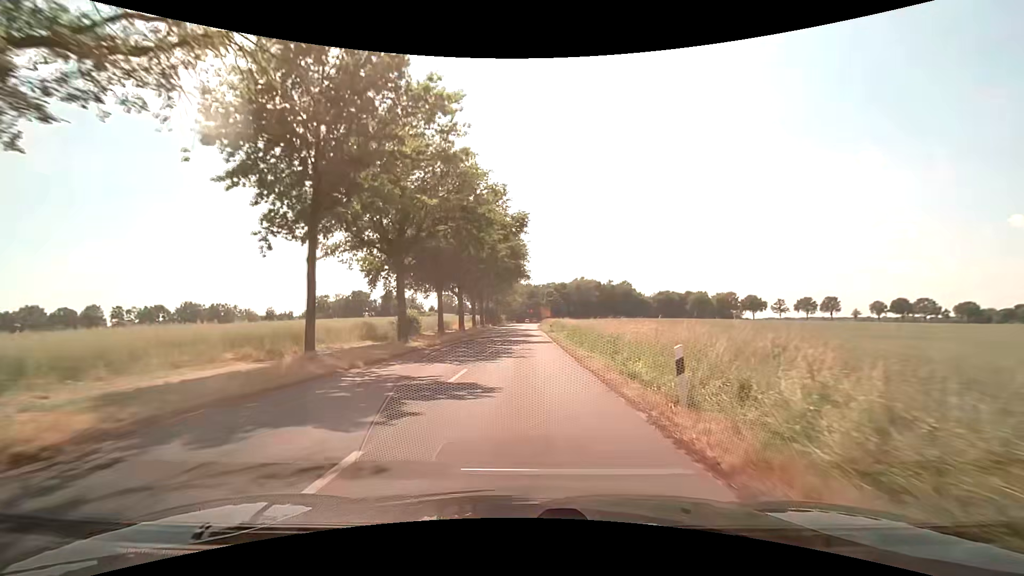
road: unclassified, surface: asphalt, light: Day
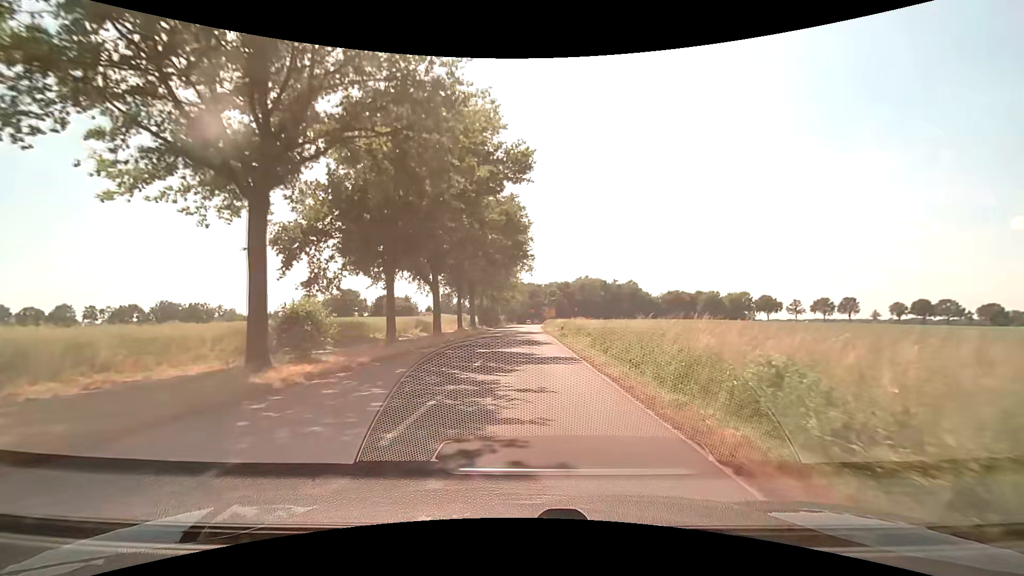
(0.0, +15.2) m; 0°
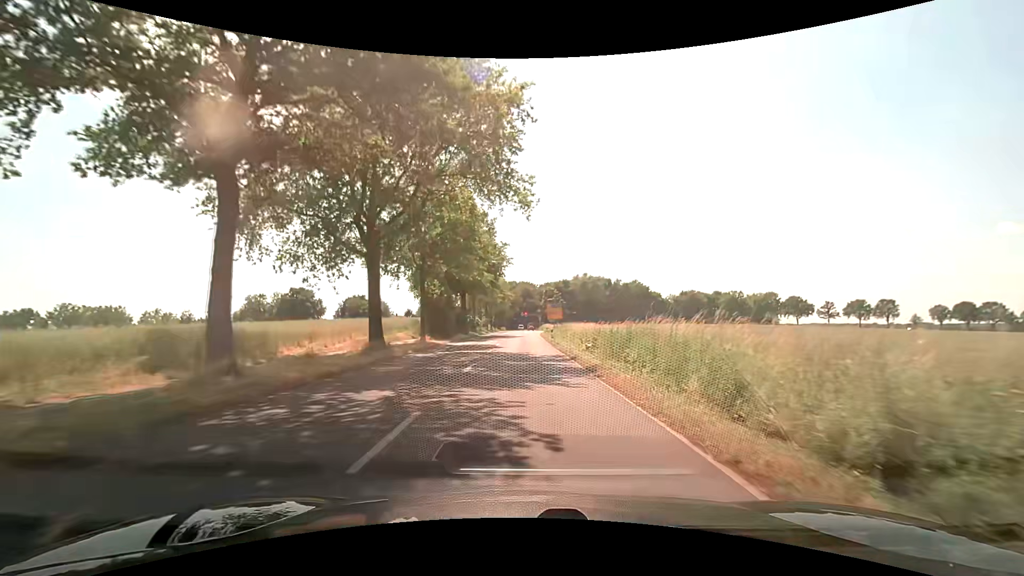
(+0.1, +37.5) m; 0°
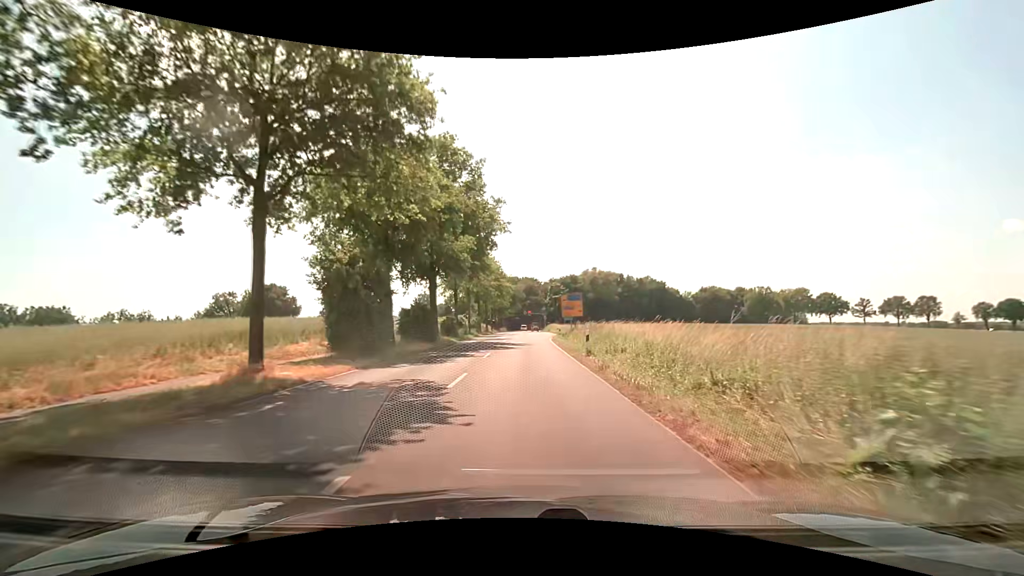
(+0.1, +21.5) m; 0°
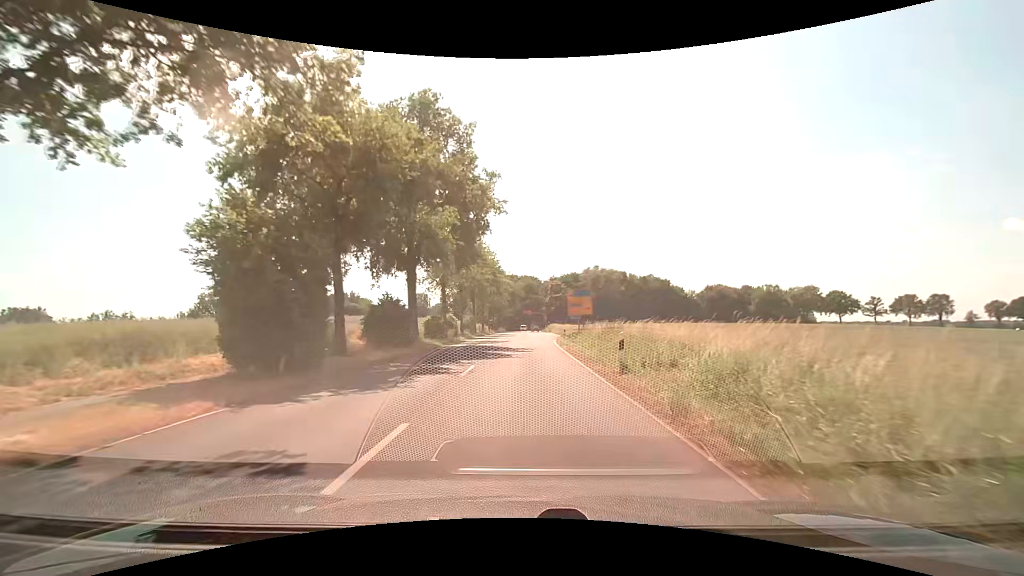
(0.0, +7.0) m; 0°
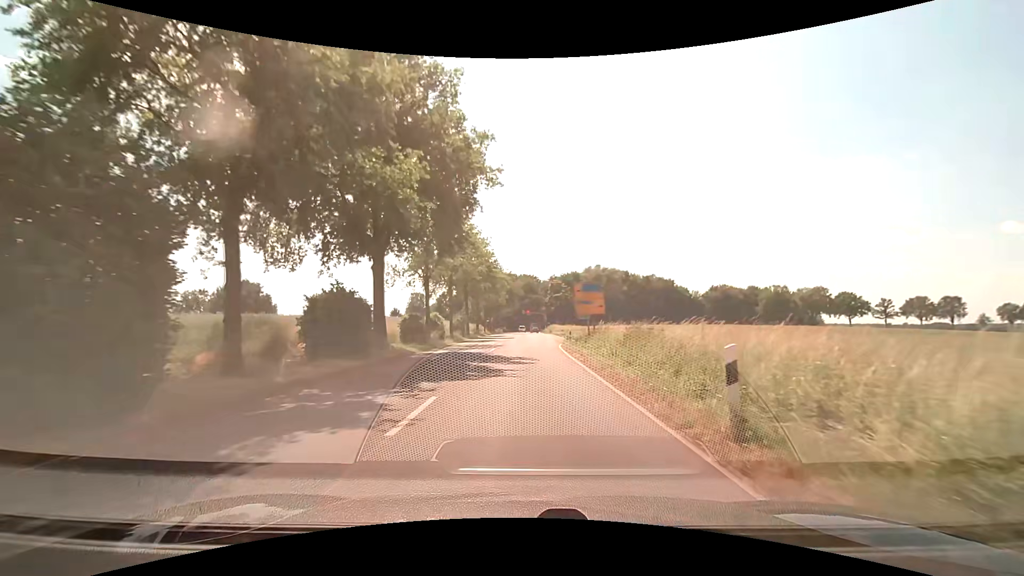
(0.0, +6.9) m; 0°
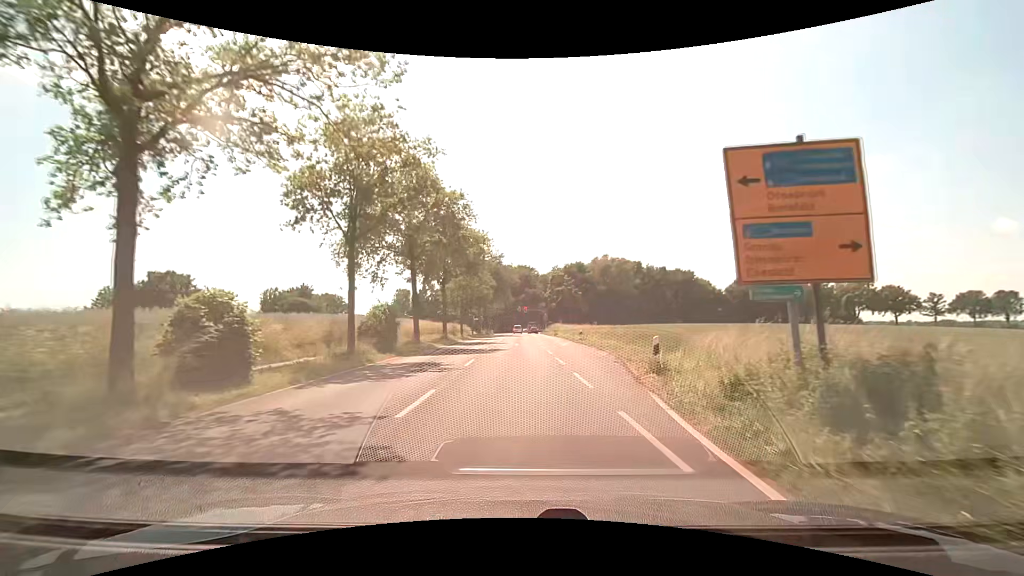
(0.0, +26.5) m; 0°
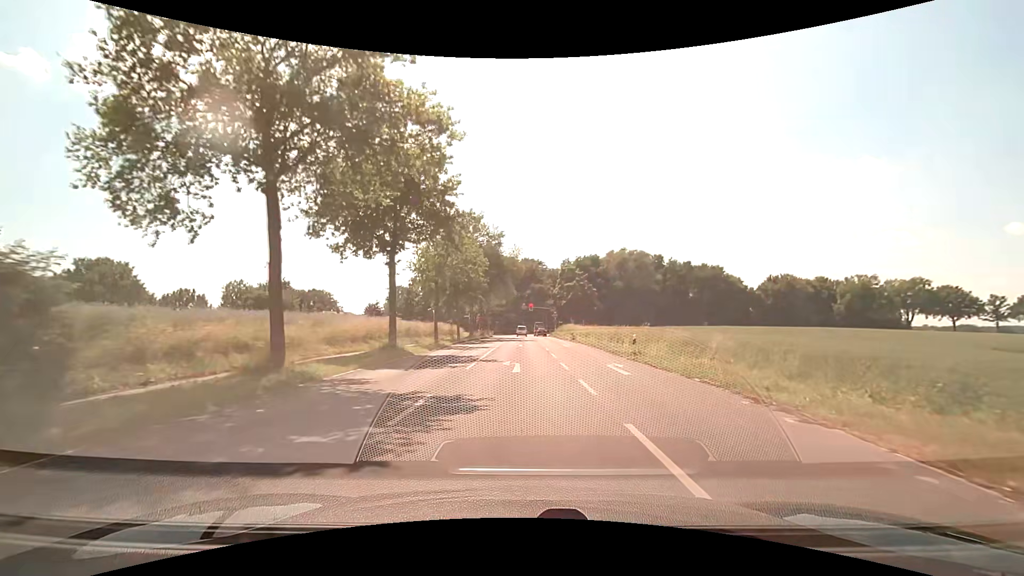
(-0.2, +19.0) m; -1°
(0, +10) (0, +20) (0, +30) (0, +40) (0, +50) (0, +60) (0, +70) (0, +80) (0, +90) (0, +100) m
